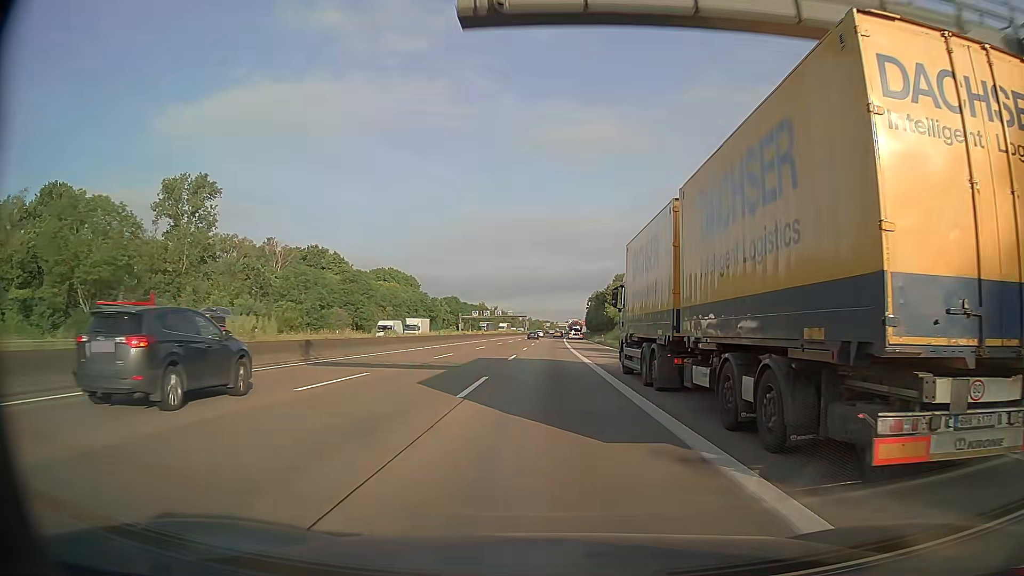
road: motorway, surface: asphalt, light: Day
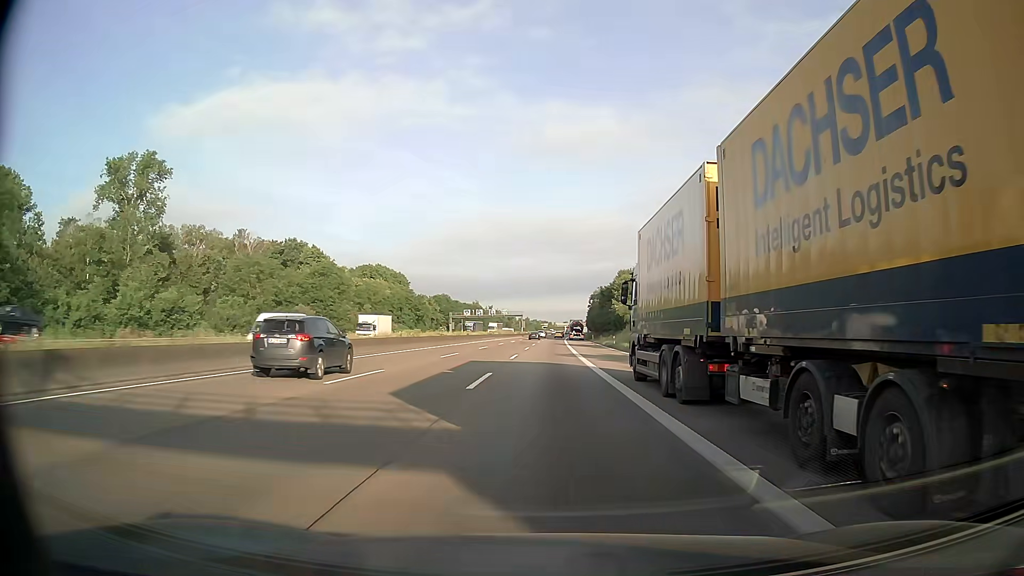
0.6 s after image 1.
(0.0, +16.1) m; 0°
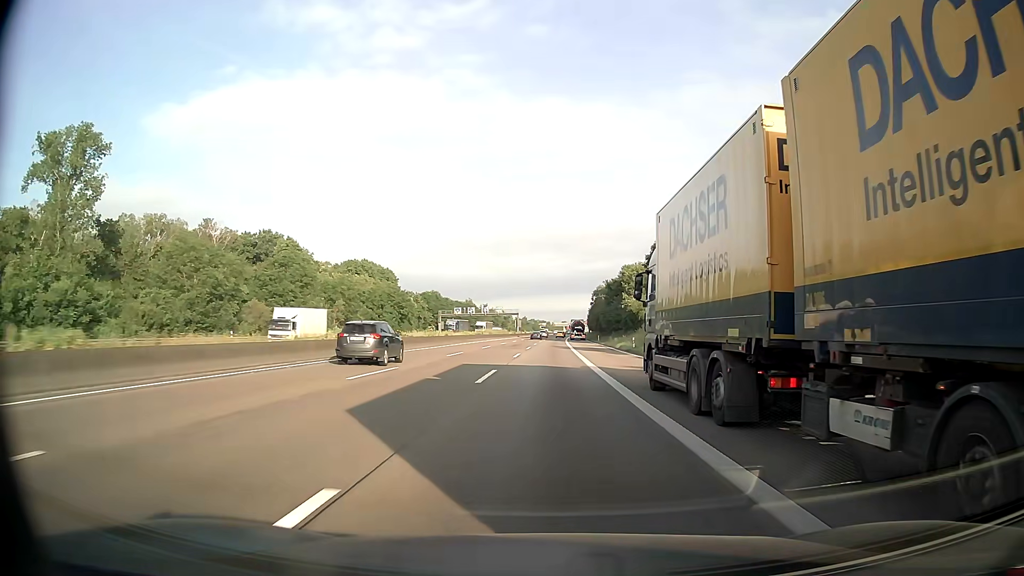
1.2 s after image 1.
(0.0, +16.1) m; 0°
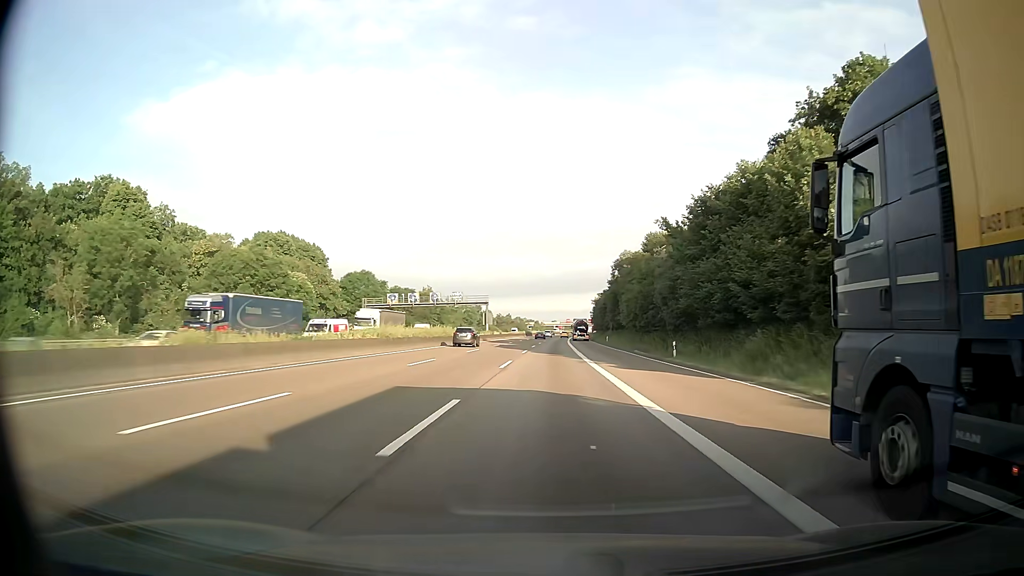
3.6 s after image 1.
(+0.6, +64.5) m; +1°
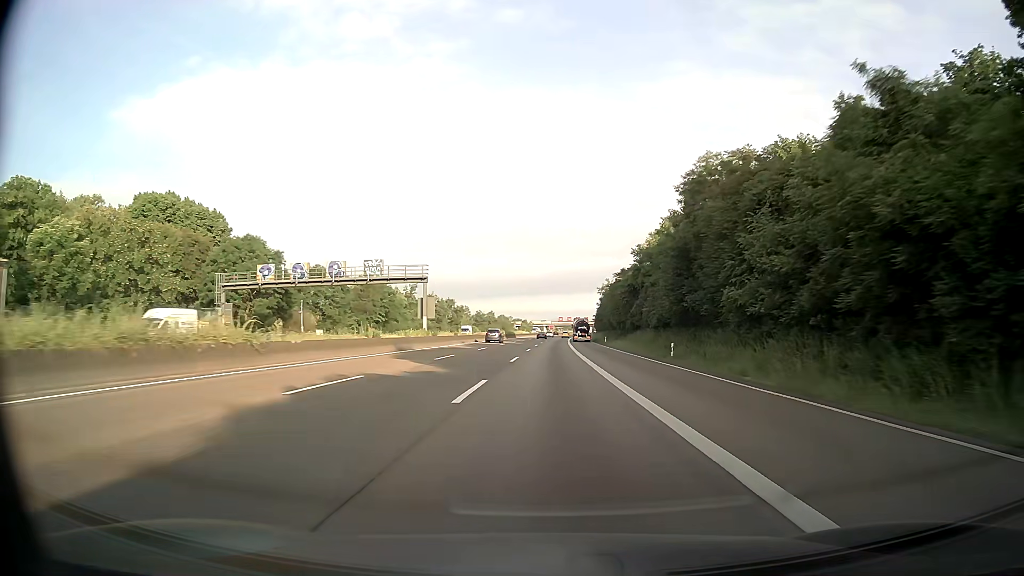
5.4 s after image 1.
(+0.4, +48.3) m; +1°
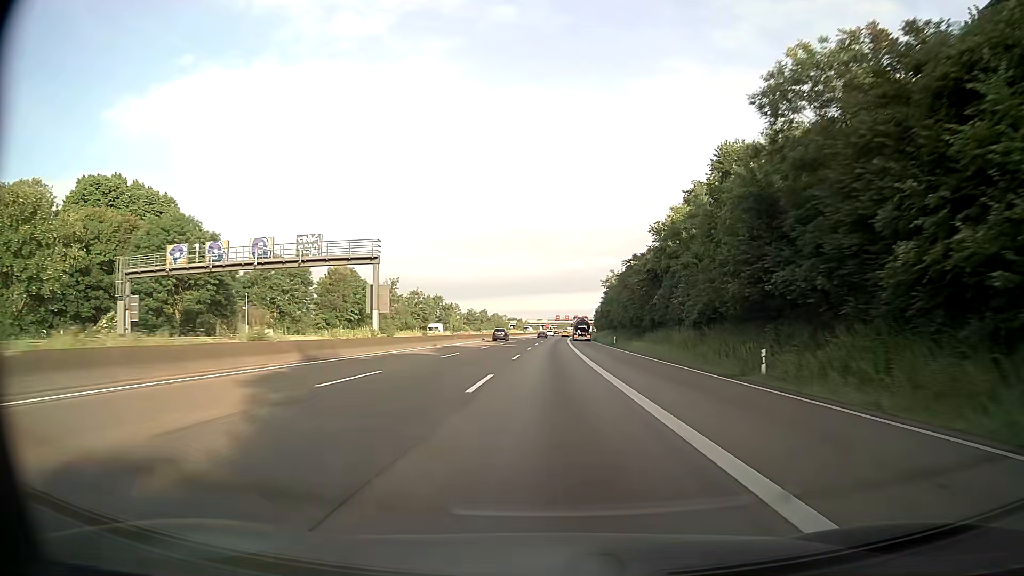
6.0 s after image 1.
(0.0, +16.1) m; 0°
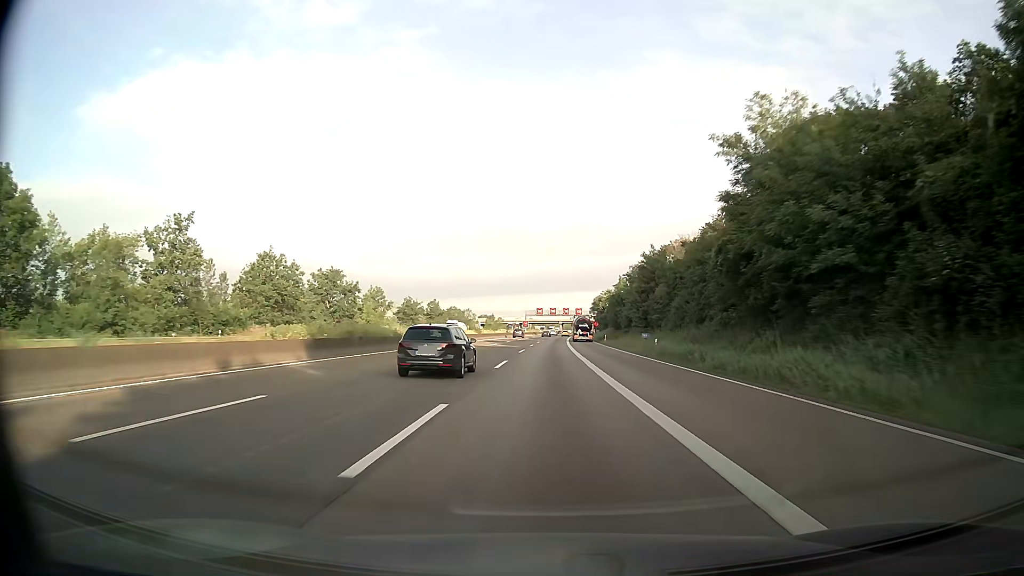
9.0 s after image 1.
(+1.1, +80.6) m; +2°
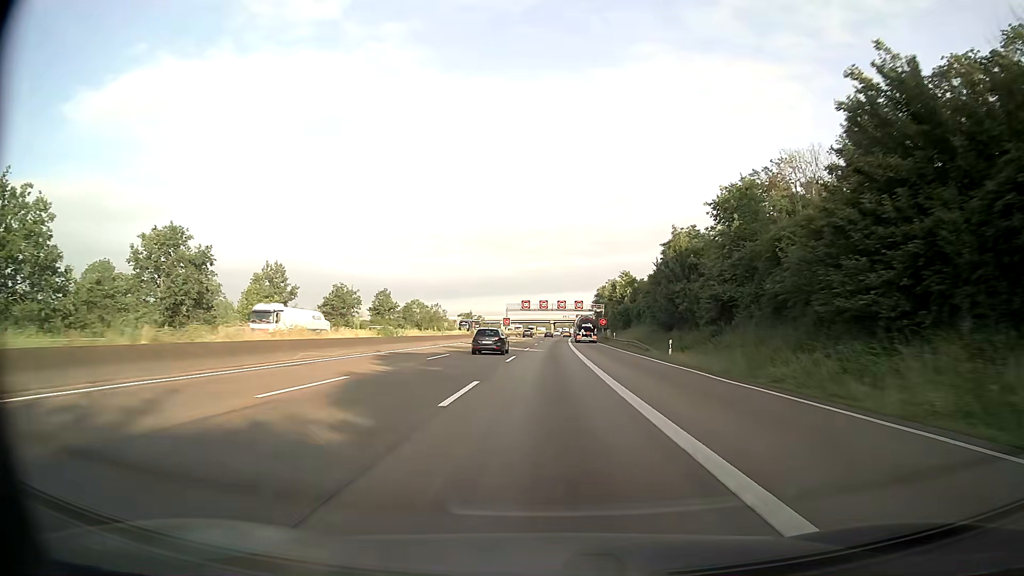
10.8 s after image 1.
(+0.2, +48.4) m; +1°
(0, +10) (0, +20) (0, +30) (0, +40) (0, +50) (+1, +60) (+1, +70) (+1, +80) (+1, +90) (+2, +100) m
